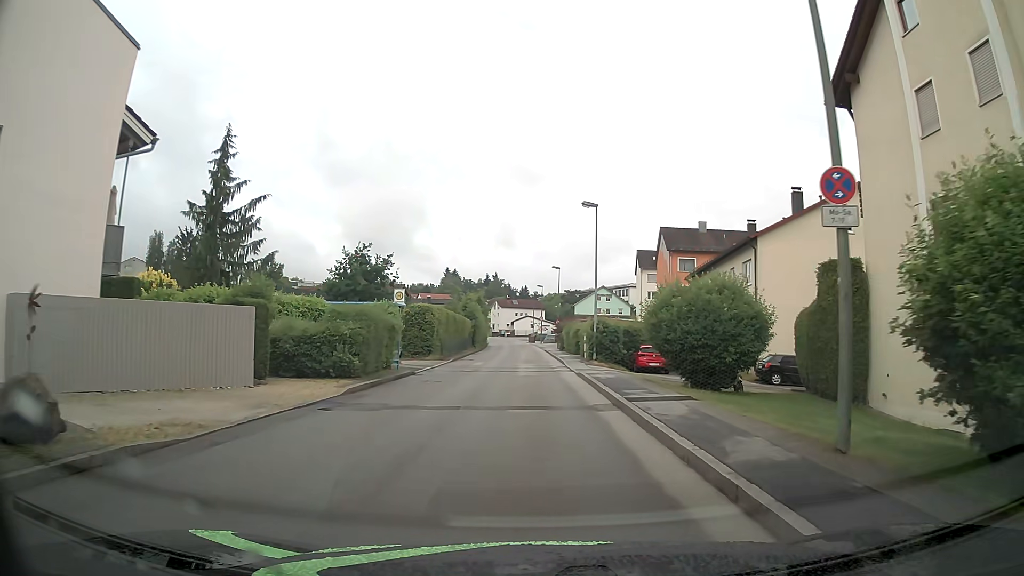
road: unclassified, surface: asphalt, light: Day
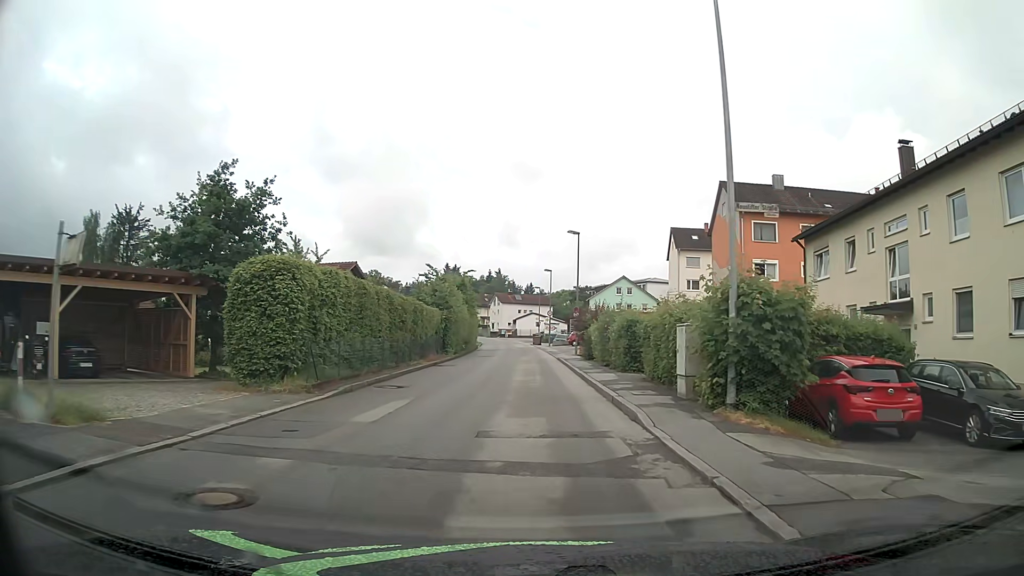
(-0.1, +23.2) m; 0°
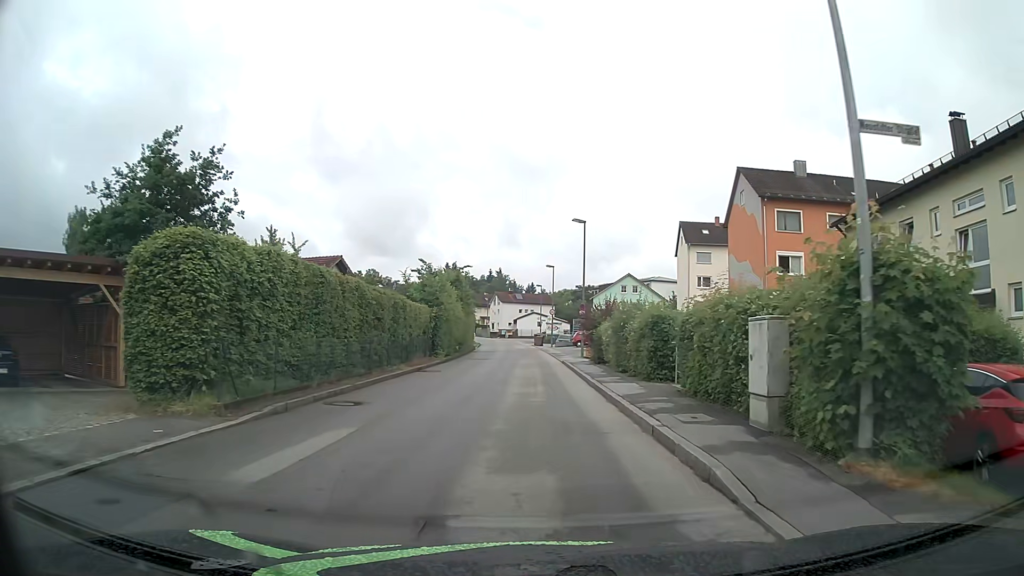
(0.0, +4.6) m; 0°
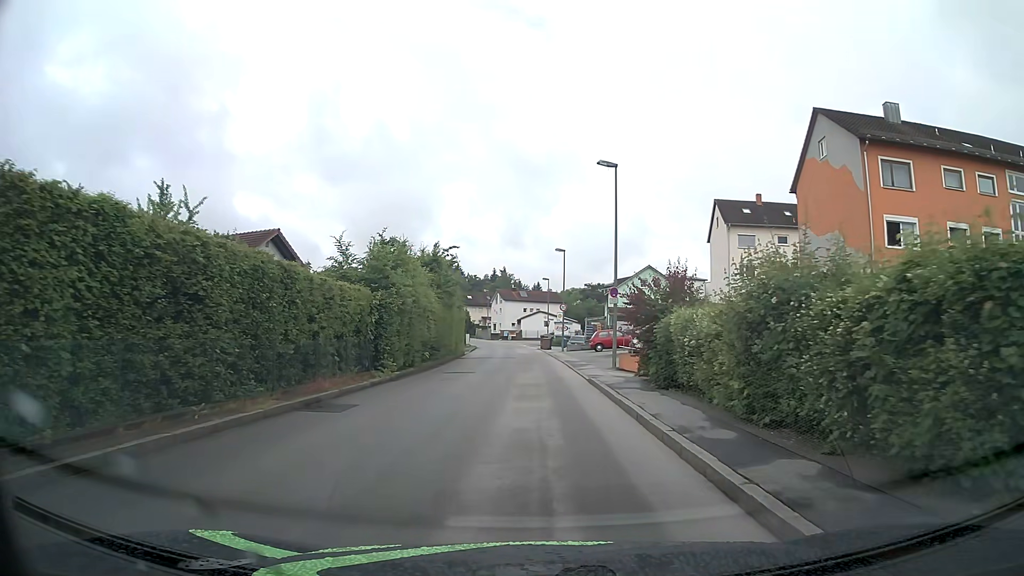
(-0.2, +13.8) m; -1°
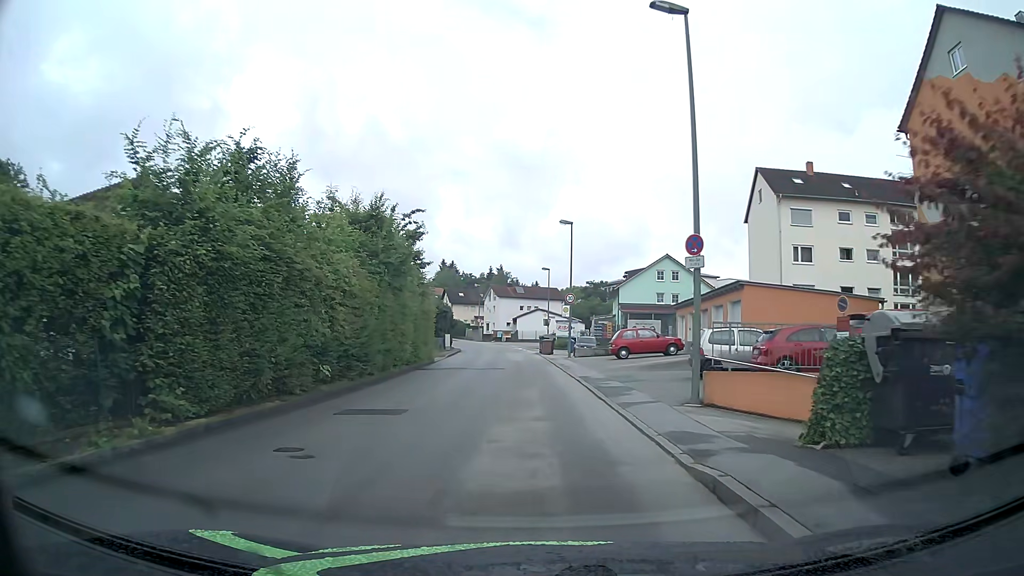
(0.0, +13.8) m; 0°
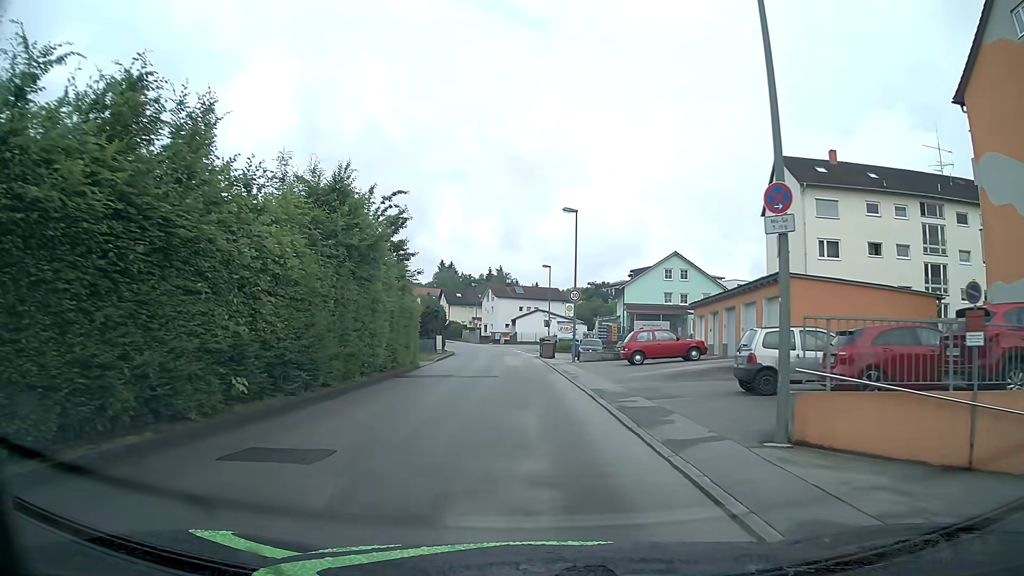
(0.0, +4.6) m; +1°
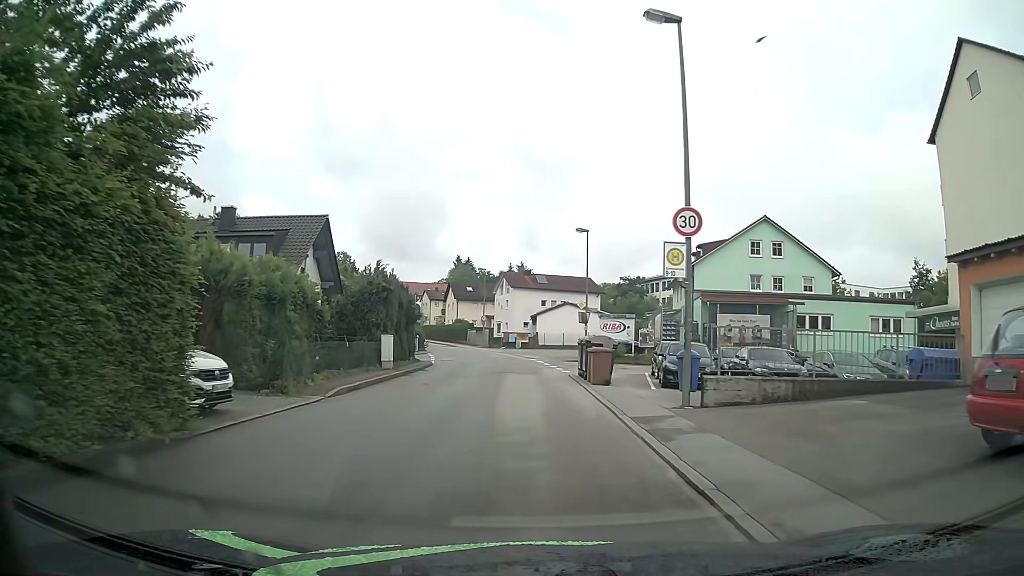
(-0.5, +23.1) m; -2°
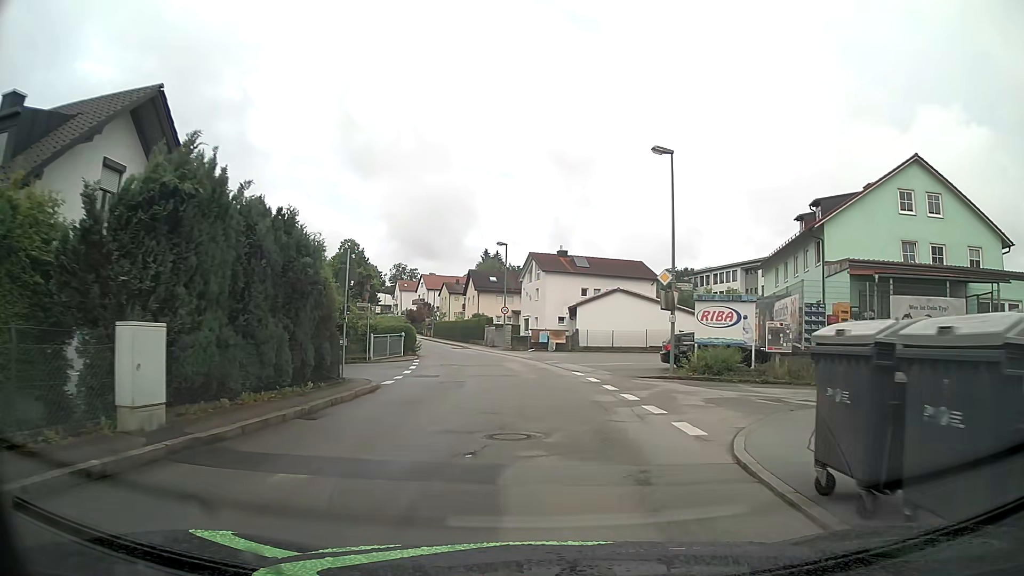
(-0.4, +18.5) m; -2°
(0, +10) (0, +20) (-1, +30) (-3, +40) (-5, +50) (-8, +59) (-11, +69) (-14, +78) (-17, +88) (-20, +97) m
